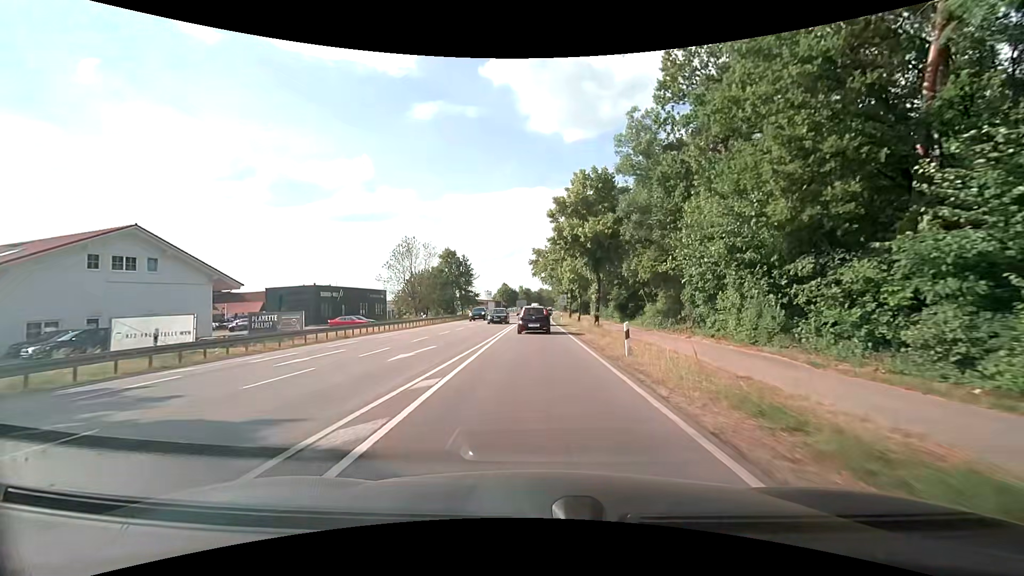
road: secondary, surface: asphalt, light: Day
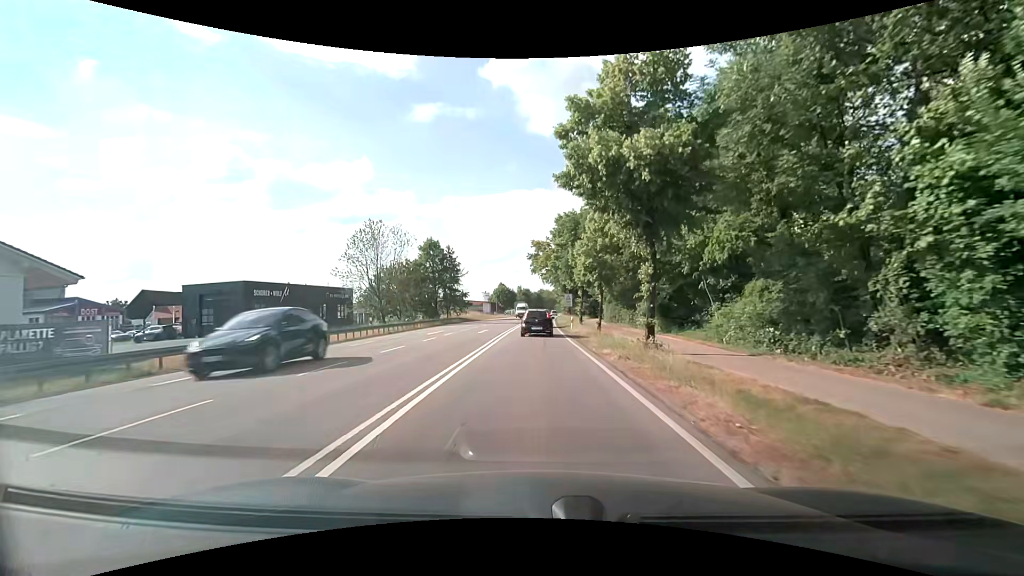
(+0.1, +16.2) m; 0°
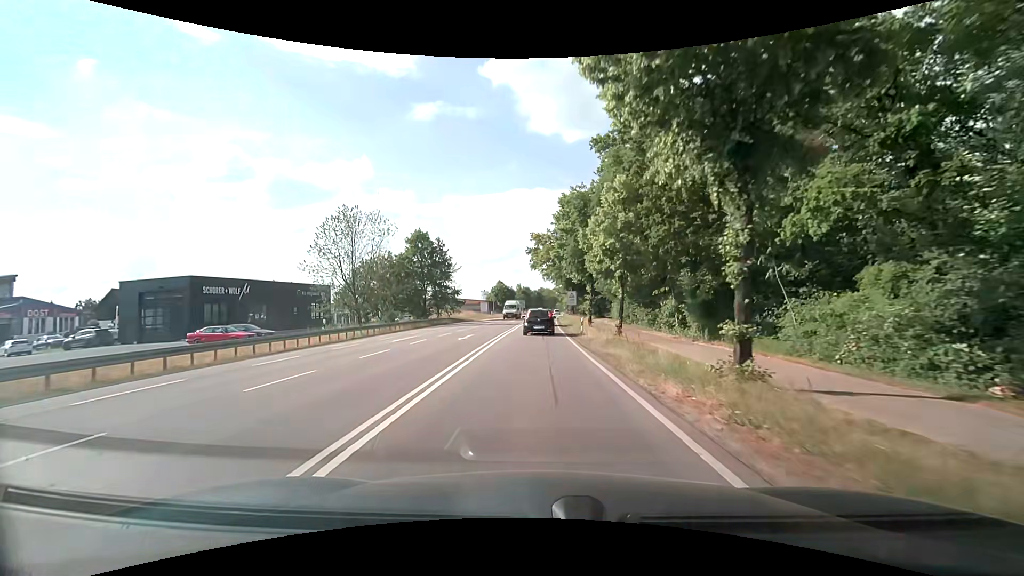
(0.0, +8.0) m; 0°
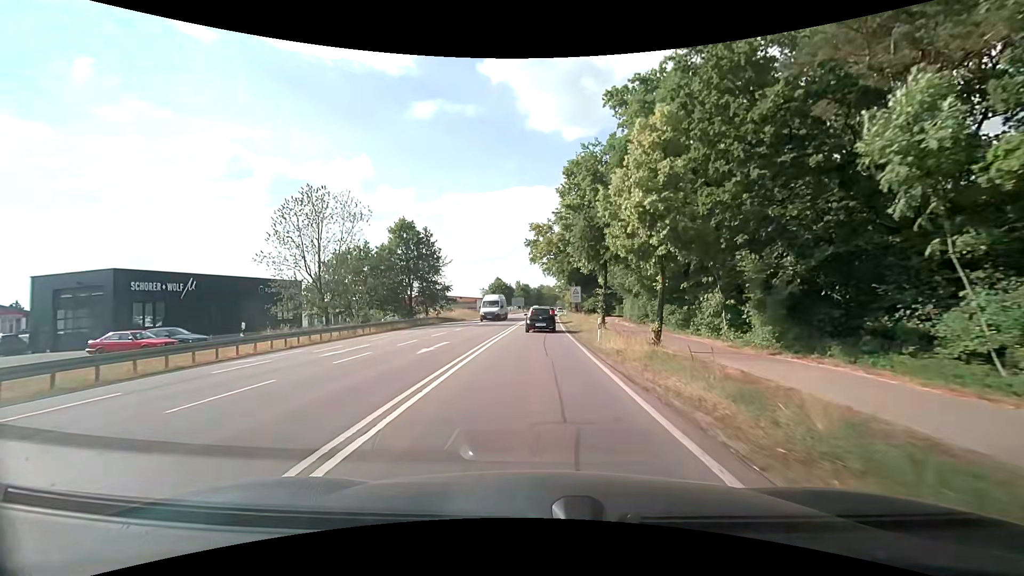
(0.0, +7.9) m; 0°
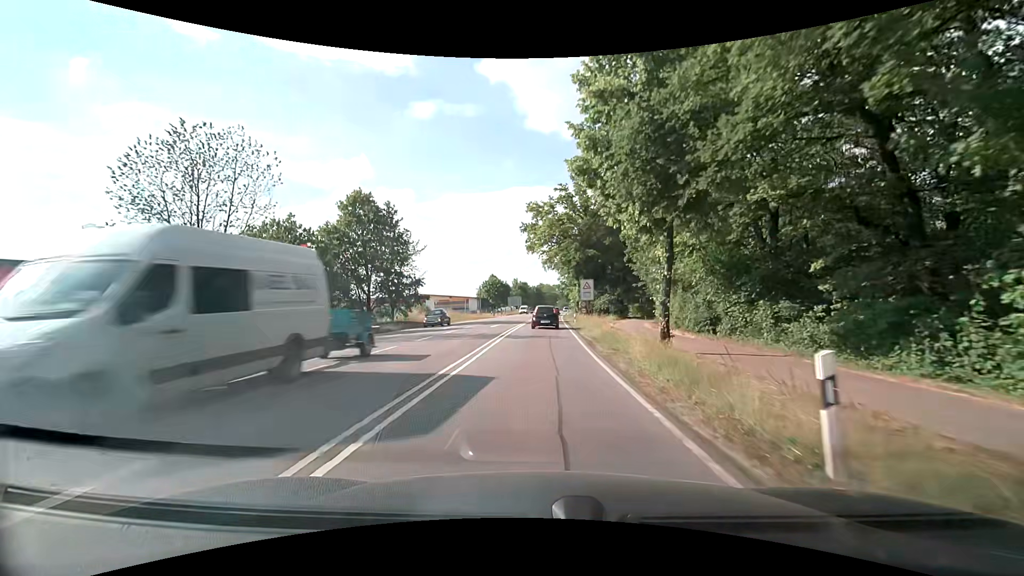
(-0.1, +15.5) m; 0°
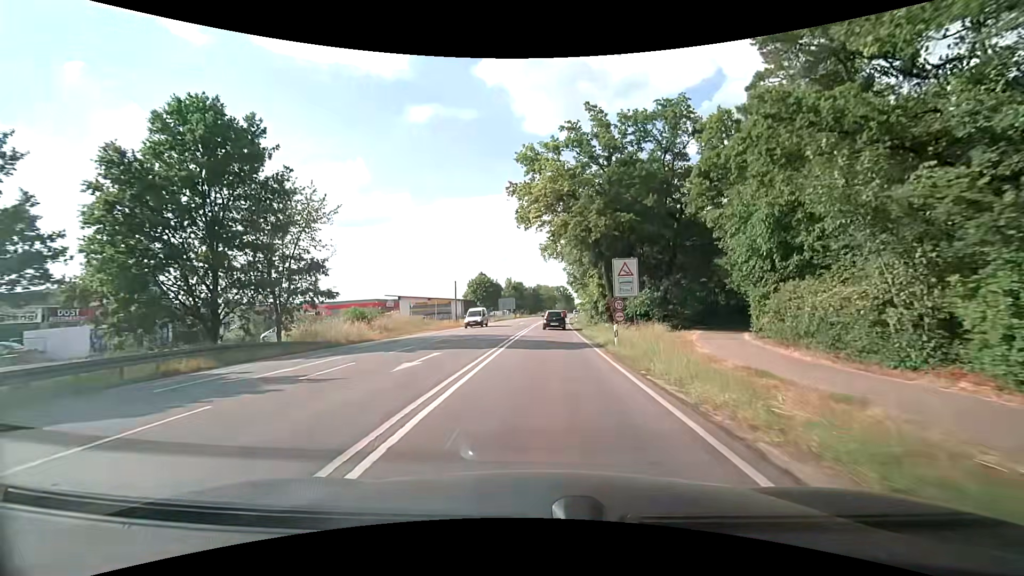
(0.0, +22.7) m; -1°
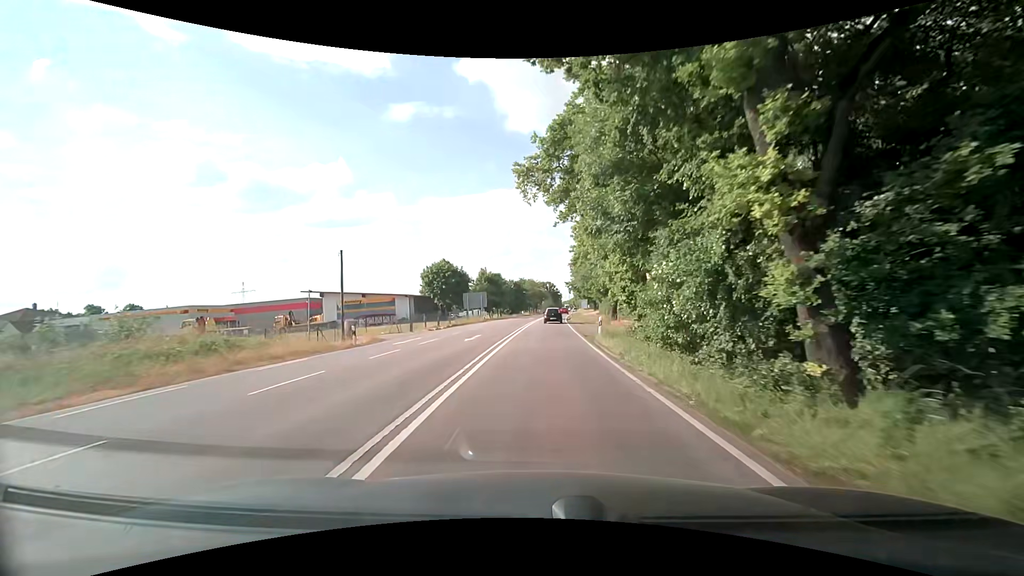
(+1.1, +31.9) m; +2°
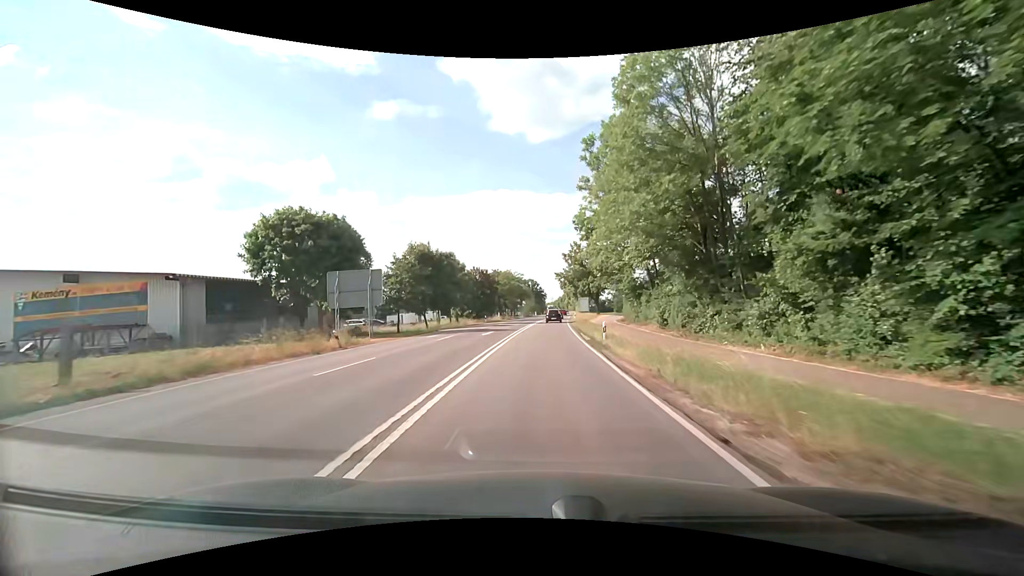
(+0.8, +44.8) m; +2°
(0, +10) (0, +20) (0, +30) (+1, +40) (+1, +50) (+2, +60) (+2, +70) (+3, +80) (+4, +90) (+4, +100) m
